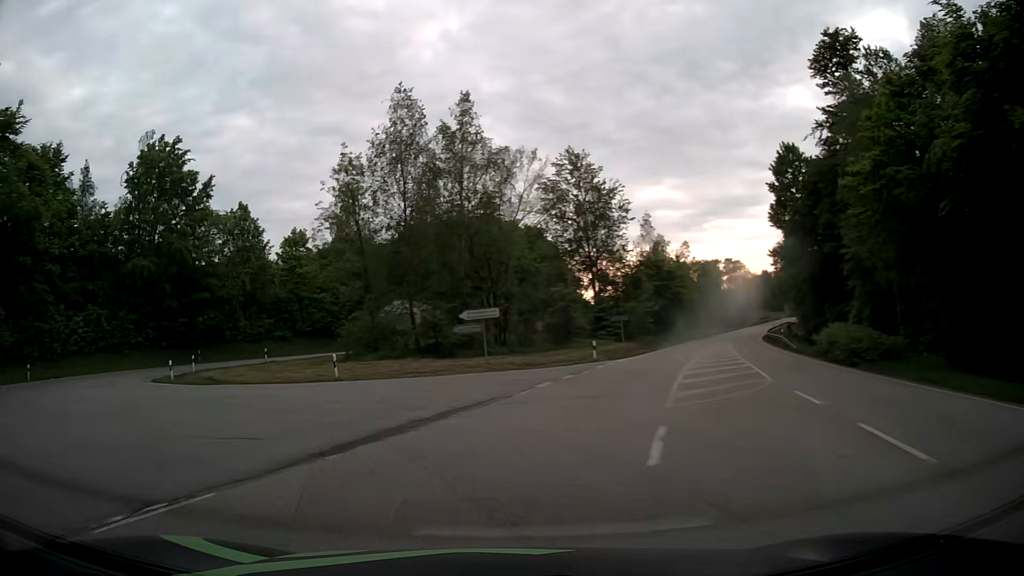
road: secondary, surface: asphalt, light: Day
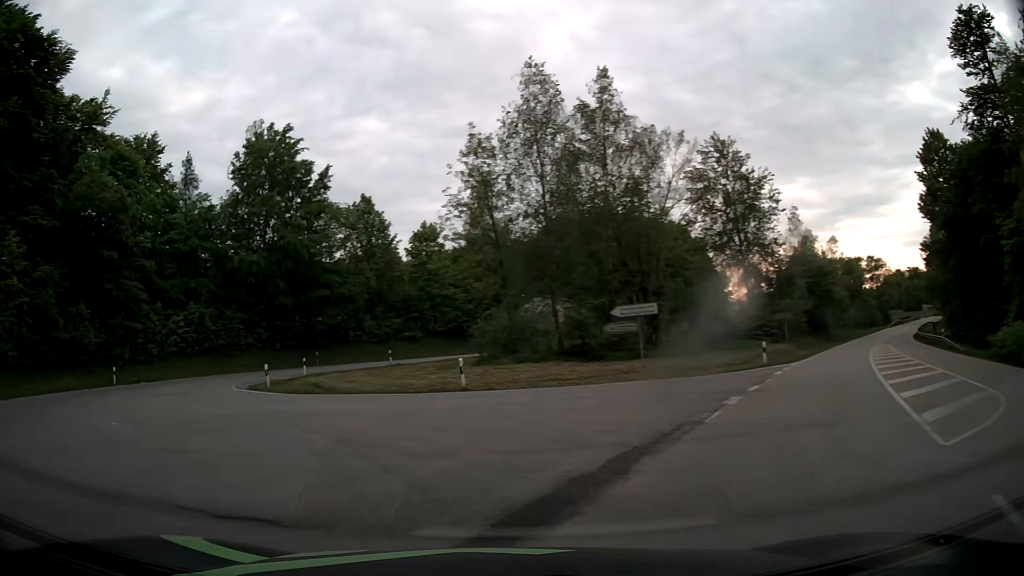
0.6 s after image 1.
(-0.4, +4.8) m; -11°
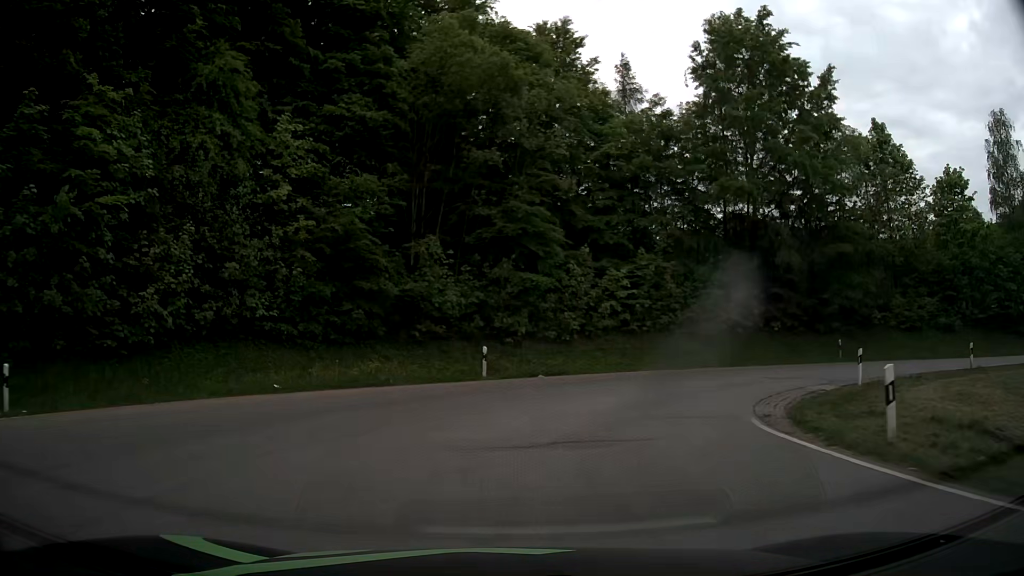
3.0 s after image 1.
(-8.0, +17.5) m; -39°
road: tertiary
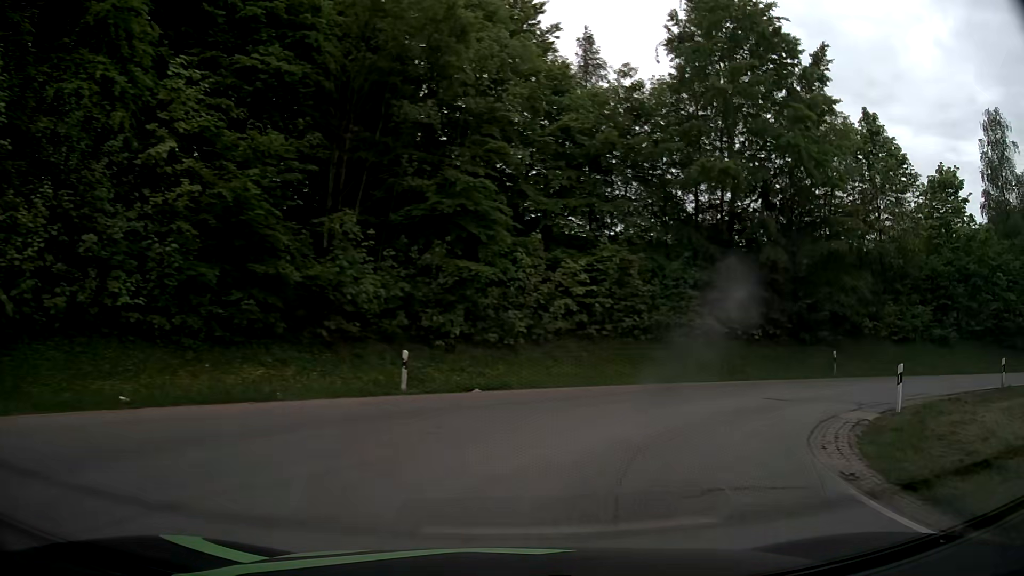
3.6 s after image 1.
(+0.1, +5.2) m; +4°
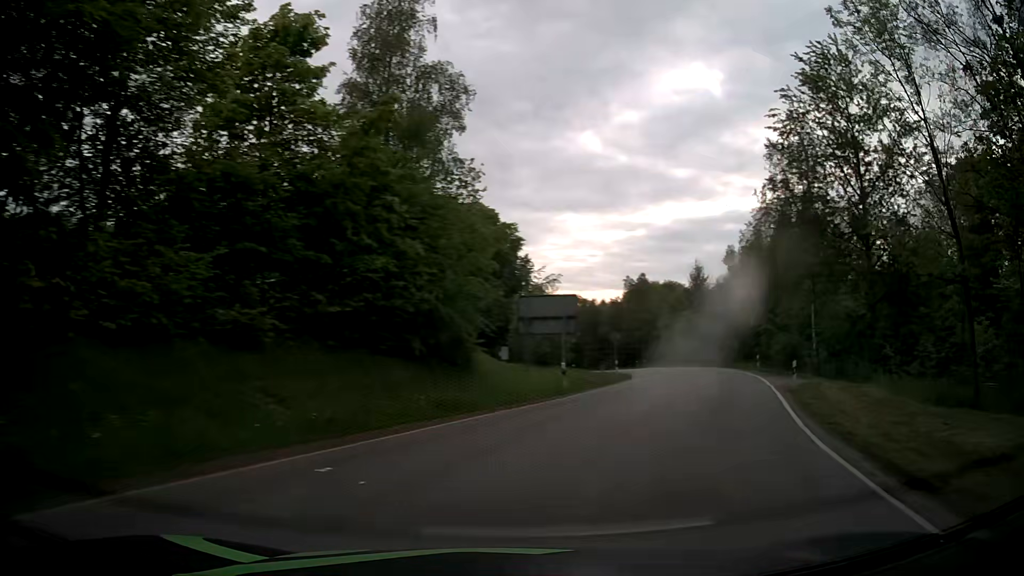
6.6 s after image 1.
(+11.6, +20.0) m; +65°
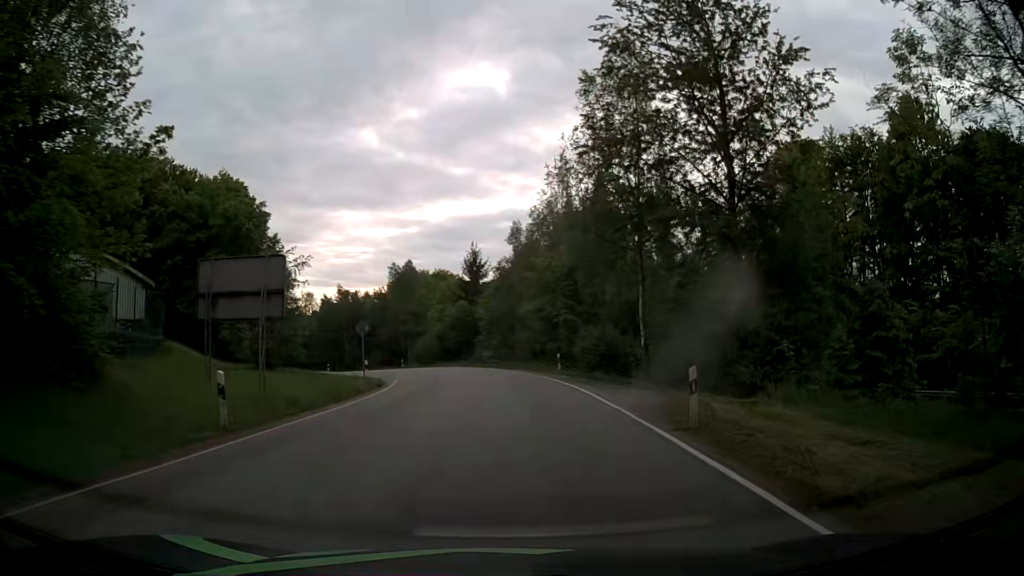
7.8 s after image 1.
(+2.7, +11.6) m; +21°
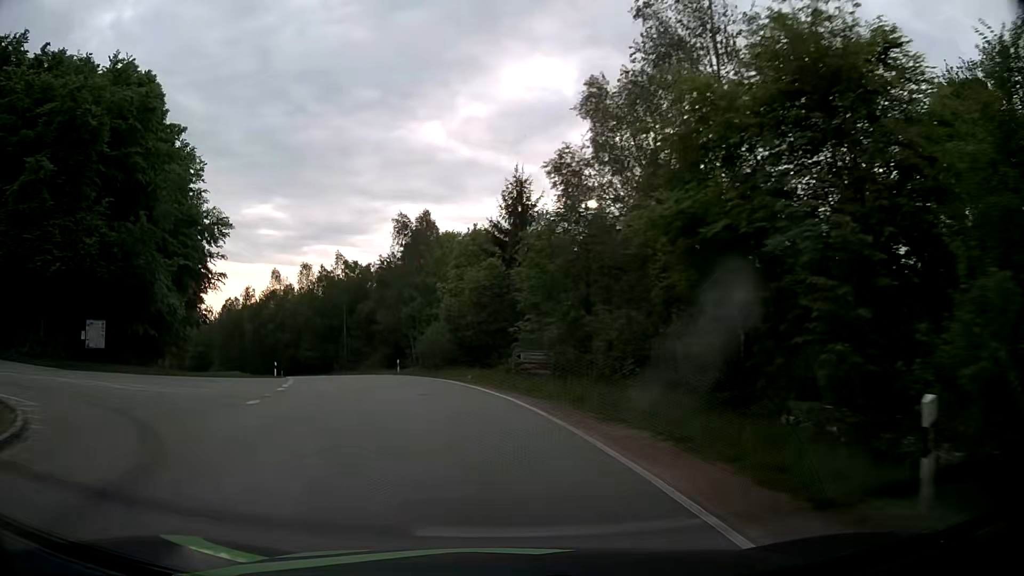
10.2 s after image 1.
(+0.4, +30.8) m; -4°
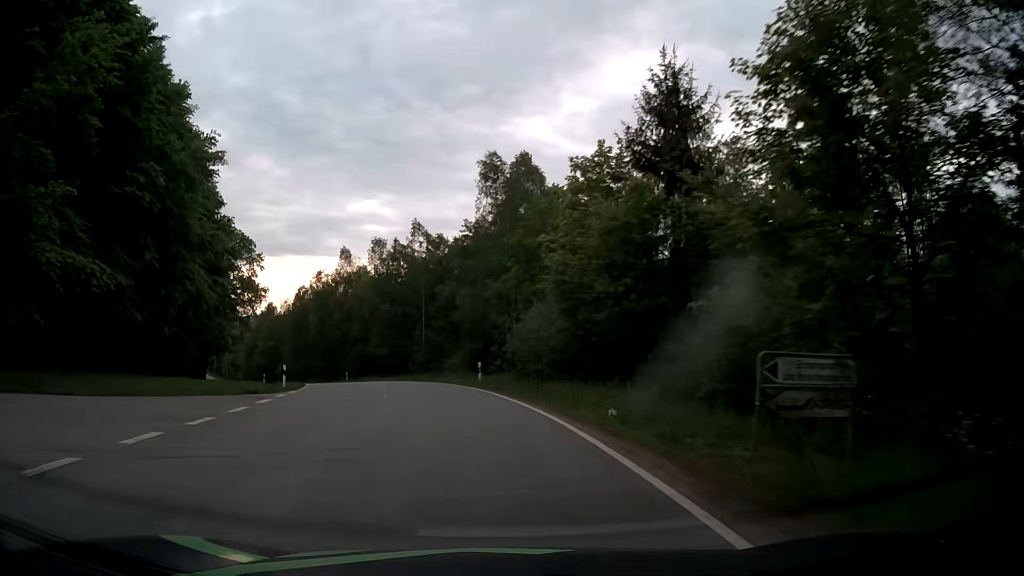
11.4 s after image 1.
(-1.4, +17.4) m; -9°
(0, +10) (-2, +20) (-4, +30) (-7, +39) (-10, +49) (-14, +58) (-19, +67) (-24, +75) (-29, +84) (-34, +92) m
